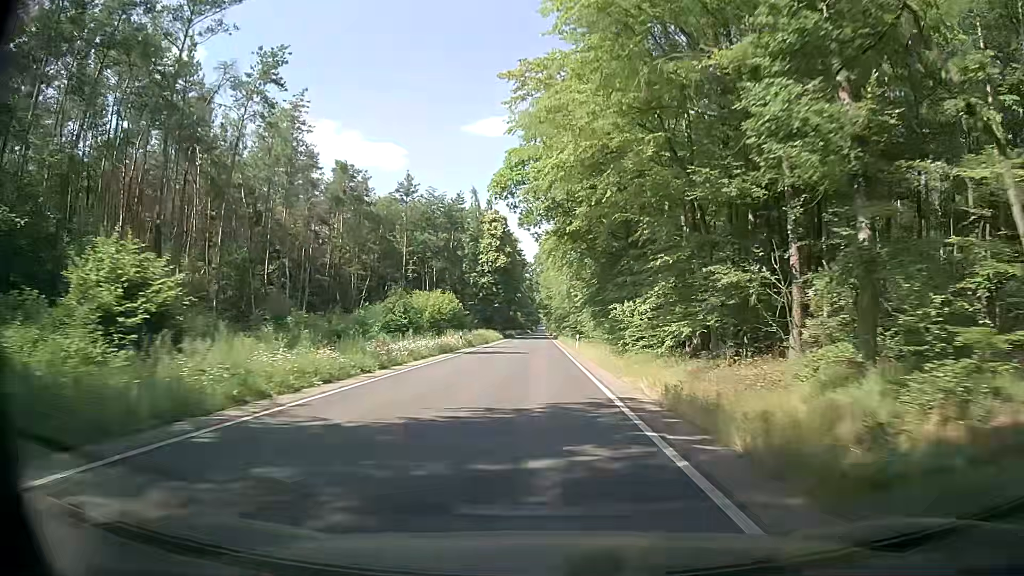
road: secondary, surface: asphalt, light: Day
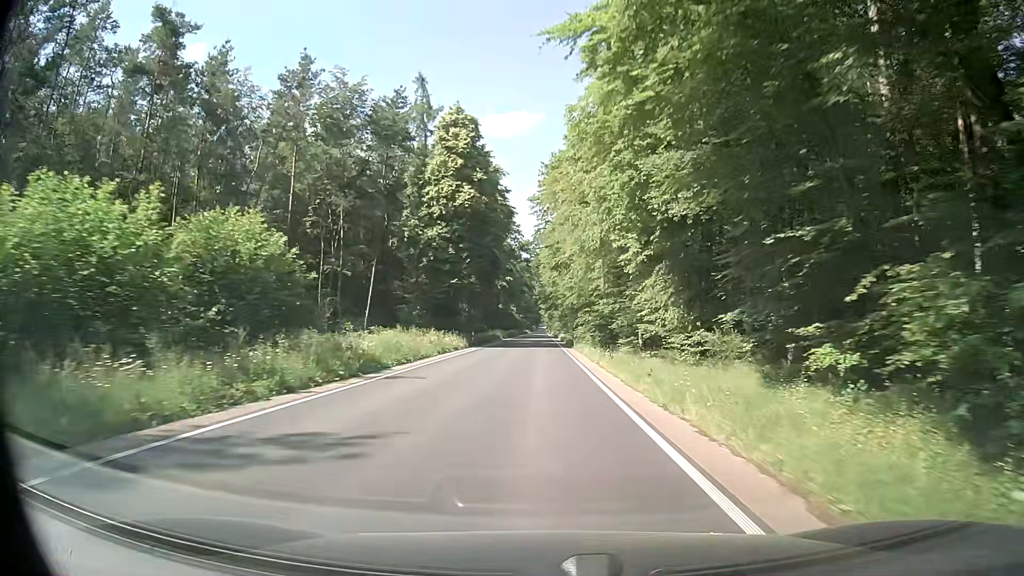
(-0.4, +43.7) m; 0°
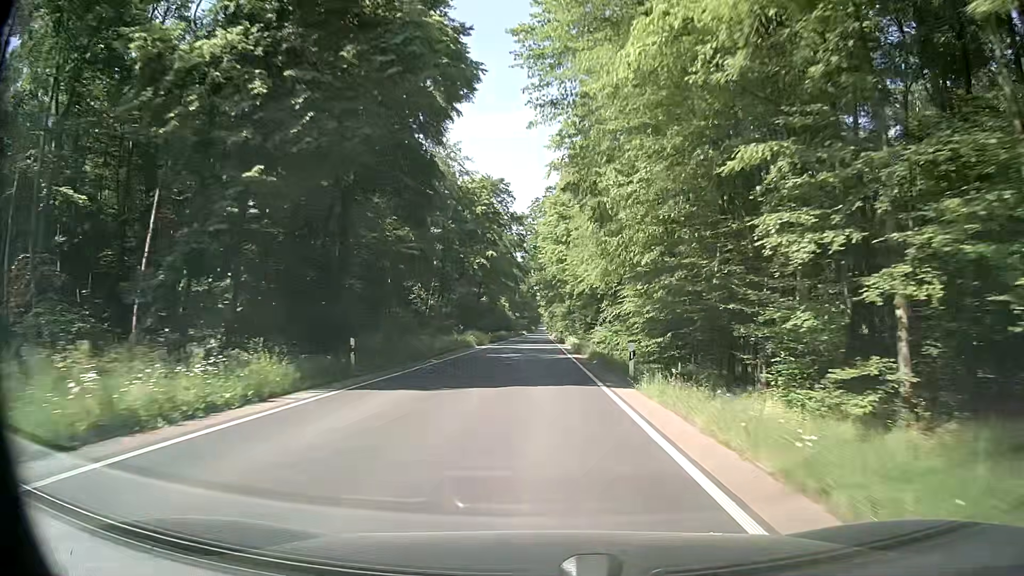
(+0.1, +32.8) m; 0°
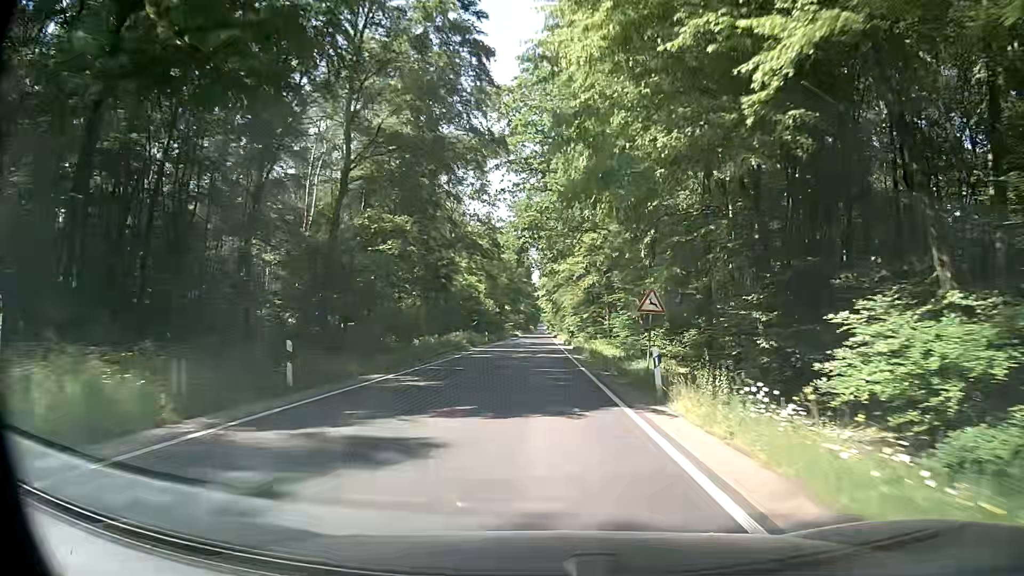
(+0.5, +54.7) m; 0°
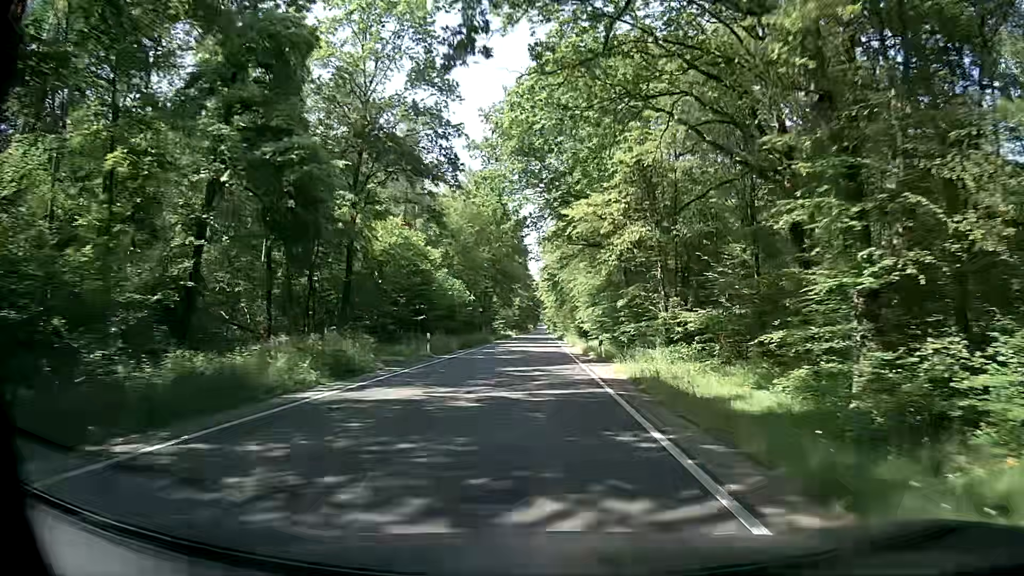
(0.0, +32.9) m; +1°
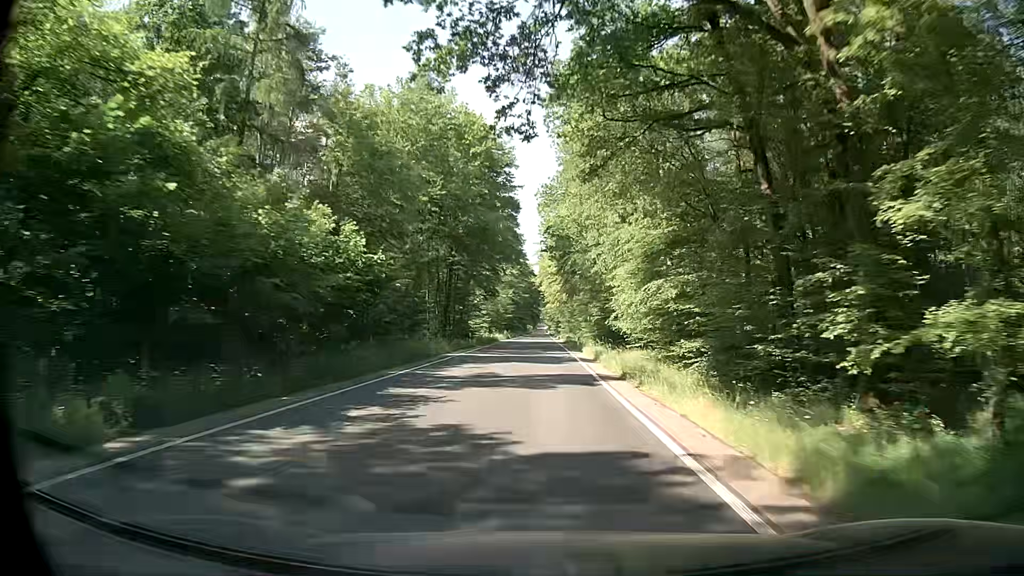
(-0.3, +32.9) m; 0°
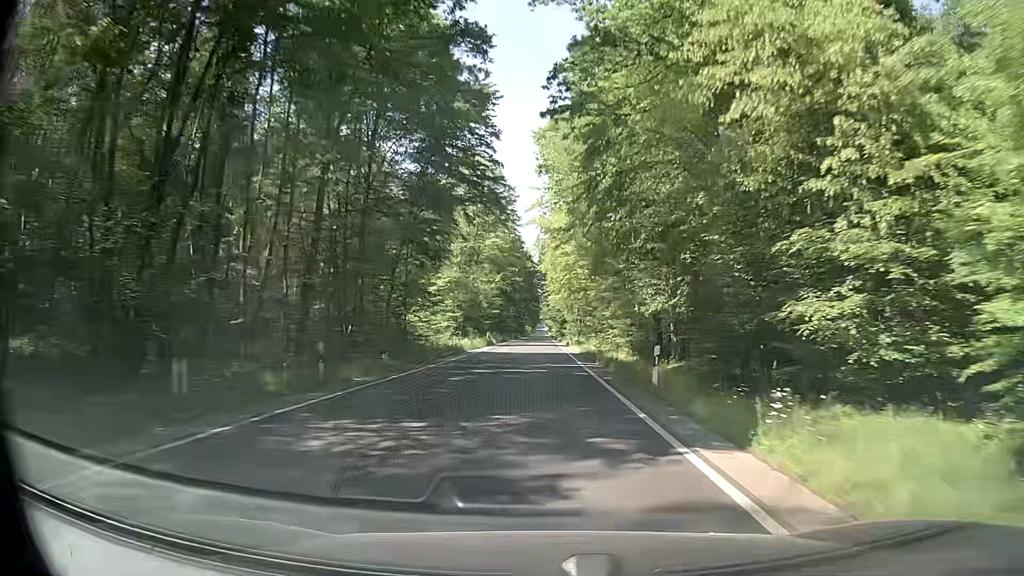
(-0.5, +32.9) m; 0°
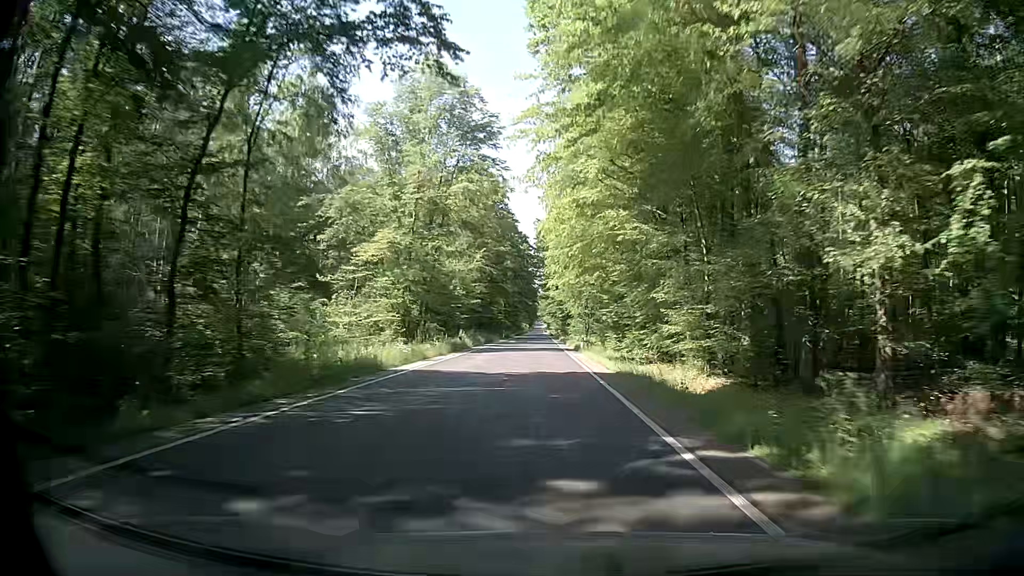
(-0.2, +21.9) m; 0°
(0, +10) (0, +20) (0, +30) (0, +40) (0, +50) (0, +60) (0, +70) (0, +80) (0, +90) (0, +100) m
